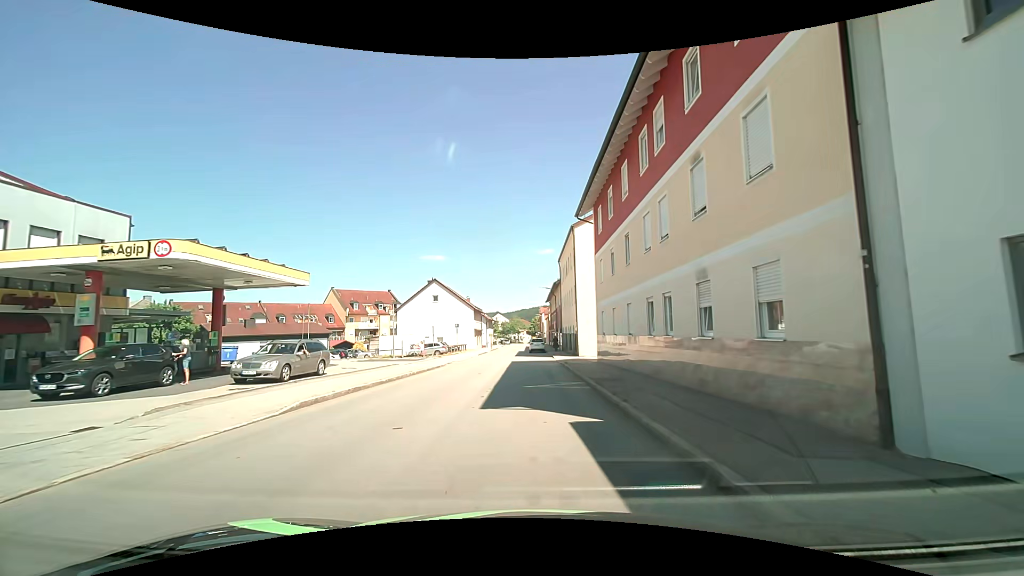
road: tertiary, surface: asphalt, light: Day
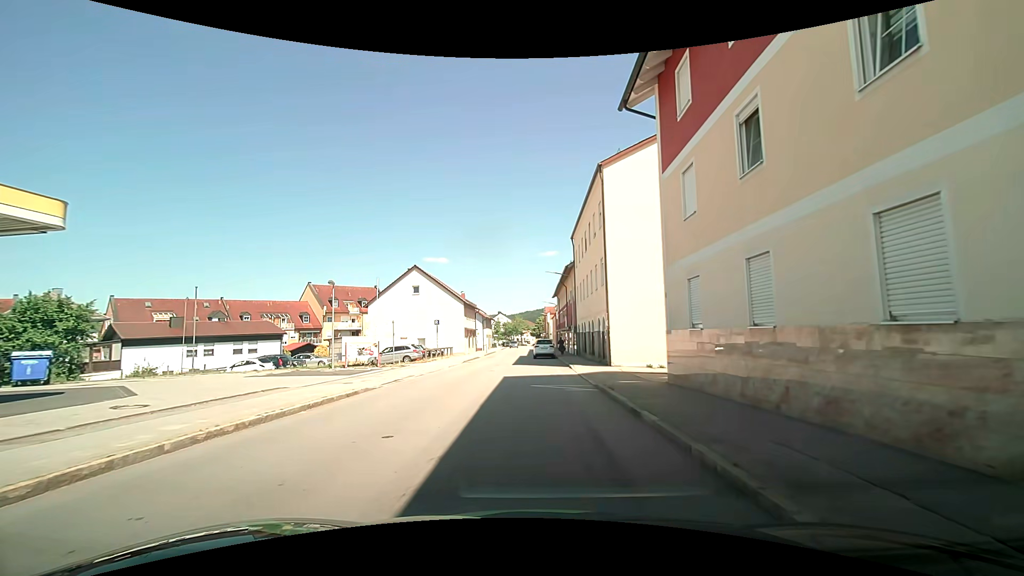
(-0.1, +14.3) m; -1°
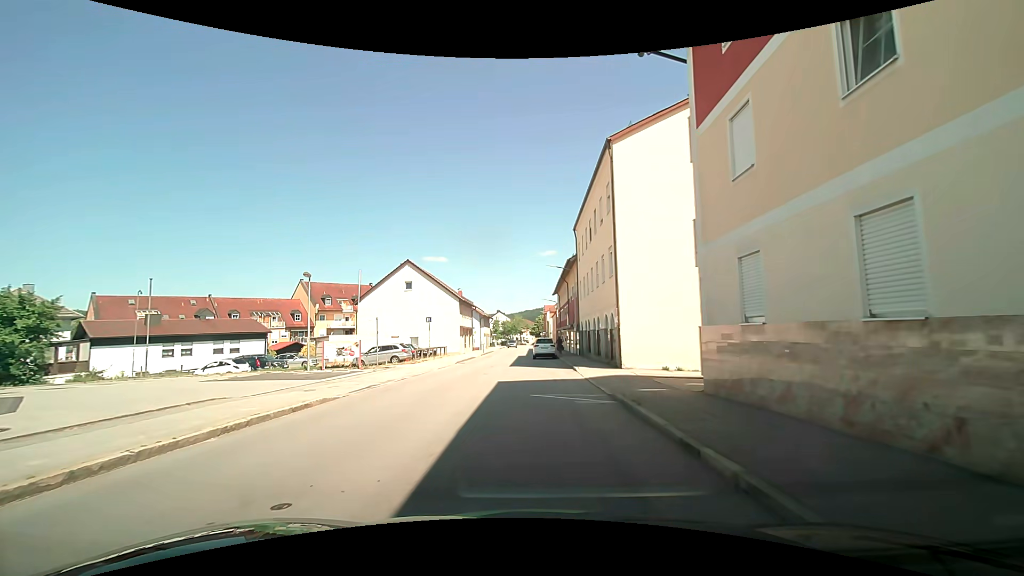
(0.0, +3.1) m; 0°
